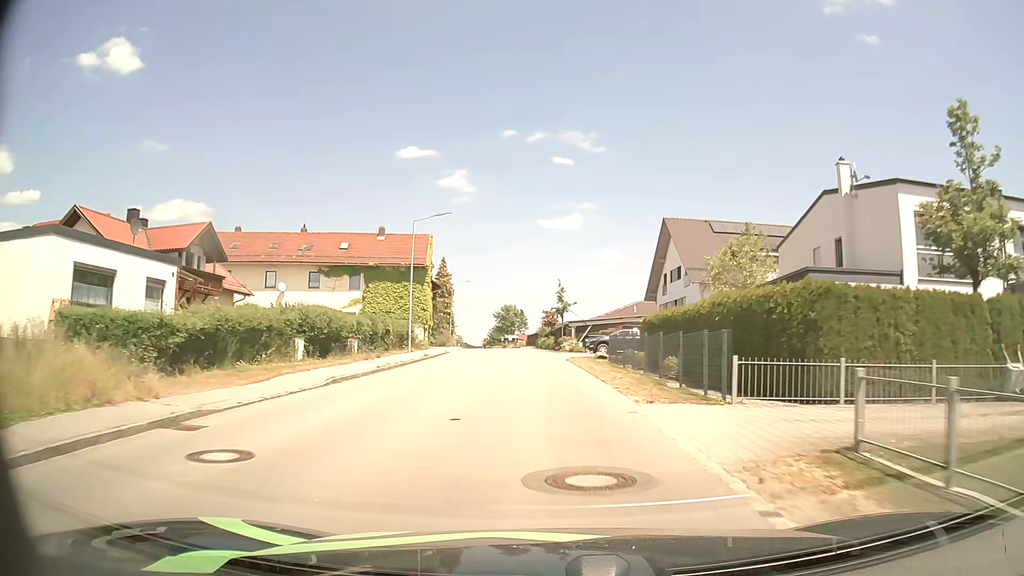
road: tertiary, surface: asphalt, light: Day
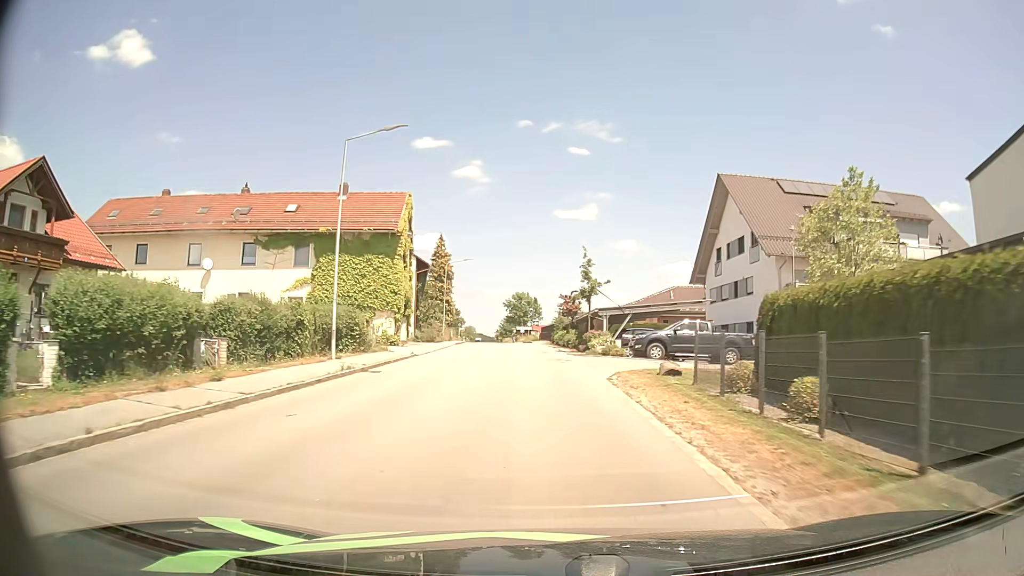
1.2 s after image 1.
(-0.2, +15.8) m; -1°
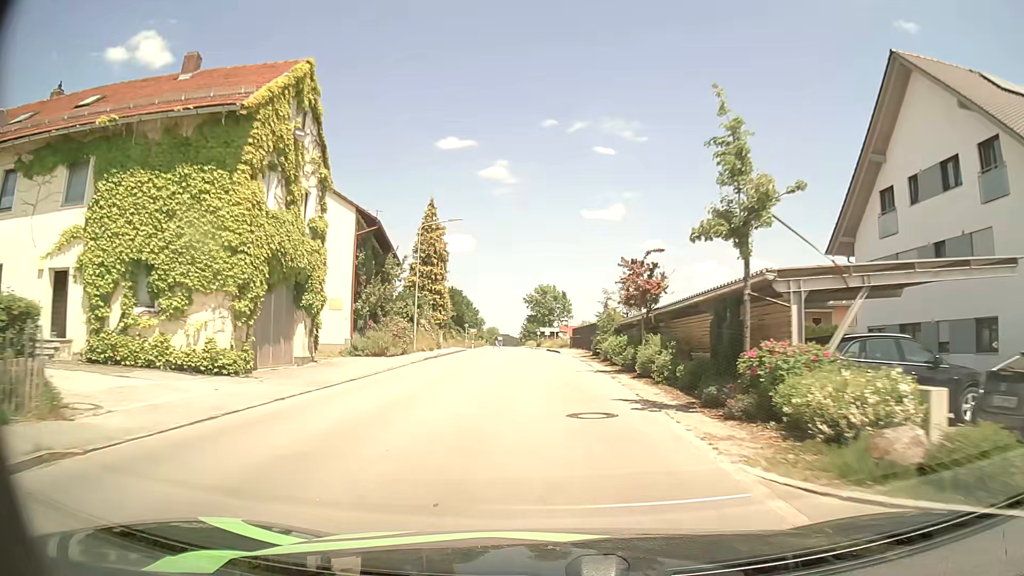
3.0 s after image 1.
(-0.5, +24.0) m; -2°
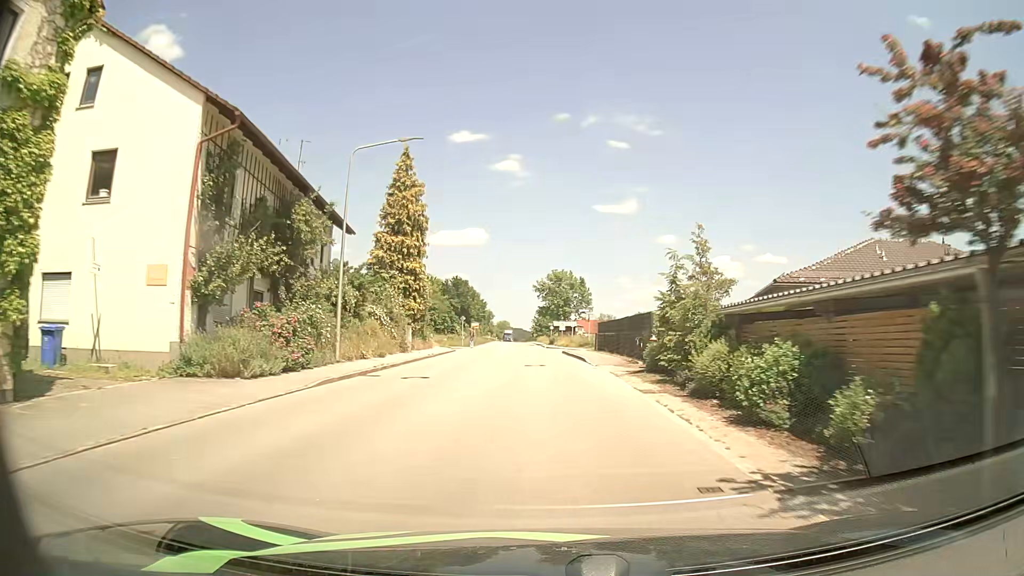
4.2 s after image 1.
(-0.1, +16.1) m; -1°
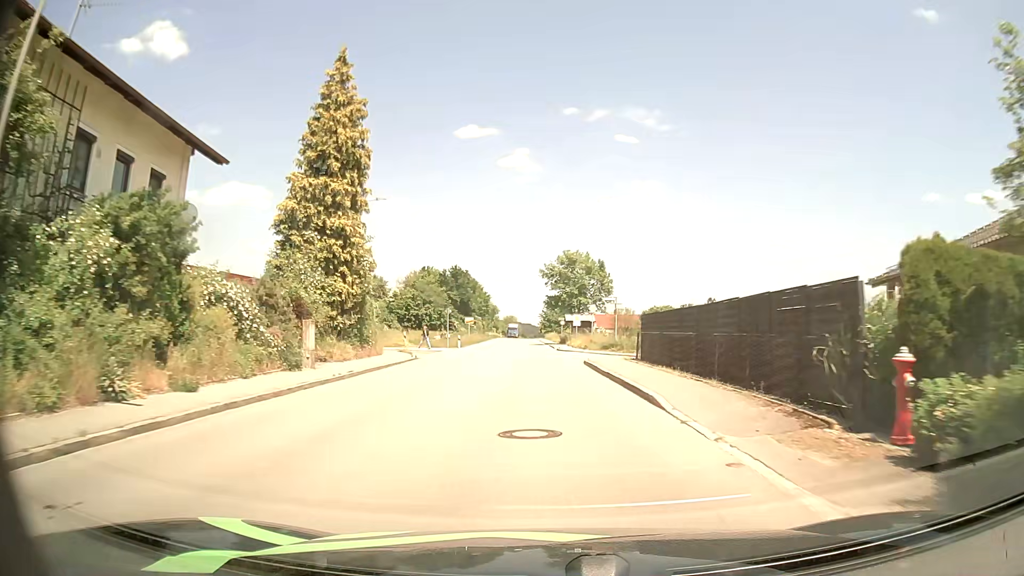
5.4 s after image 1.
(-0.1, +16.1) m; -1°
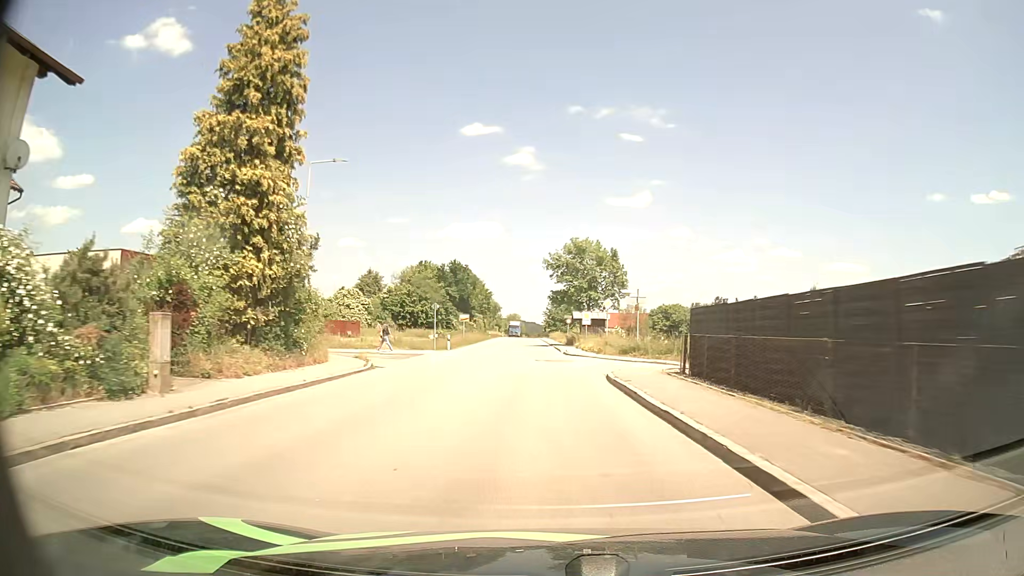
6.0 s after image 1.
(0.0, +8.3) m; 0°
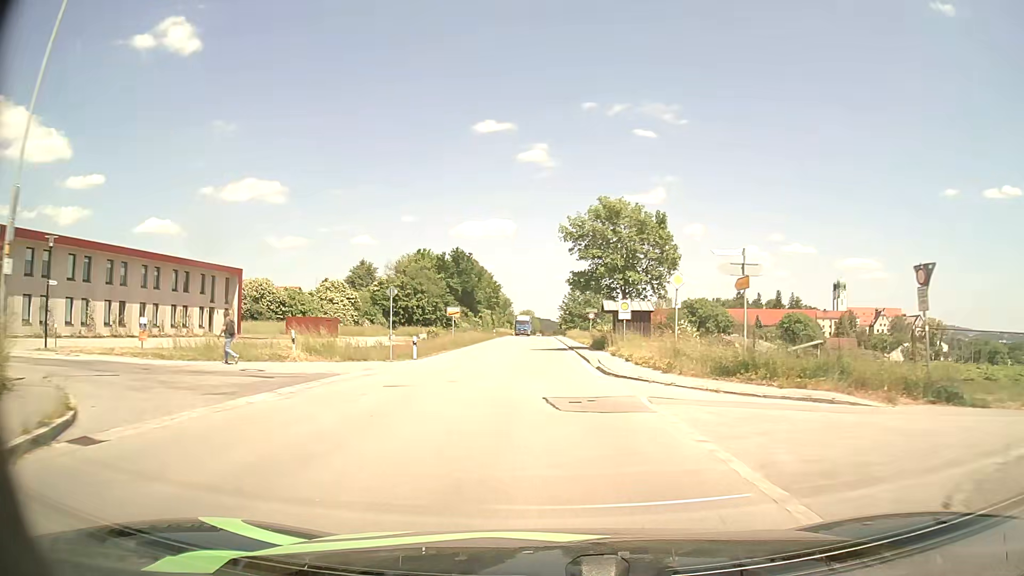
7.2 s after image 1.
(-0.1, +16.7) m; -1°
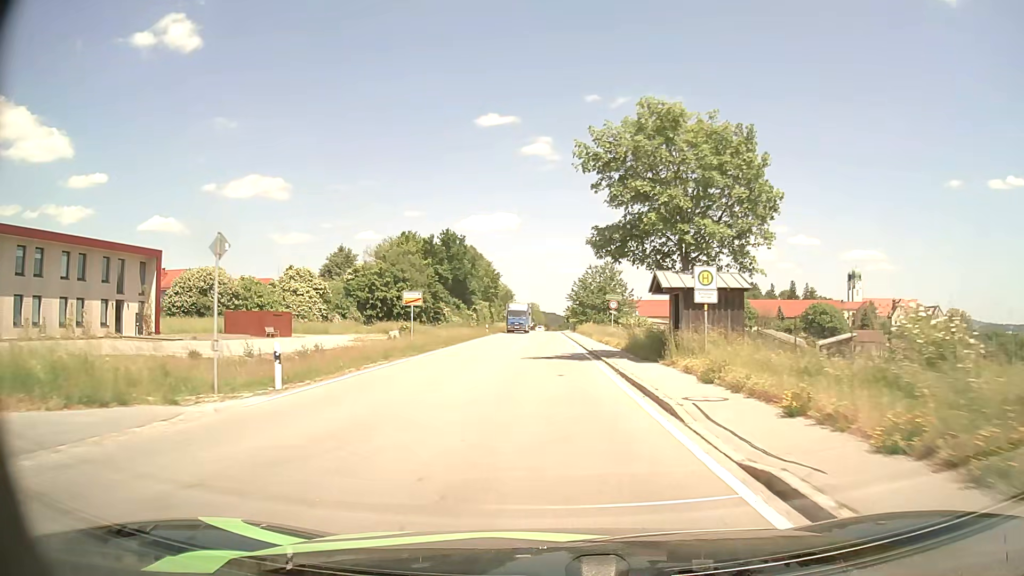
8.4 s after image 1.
(0.0, +16.6) m; 0°
(0, +10) (0, +20) (0, +30) (0, +40) (0, +50) (0, +60) (0, +70) (0, +80) (0, +90) (0, +100) m
